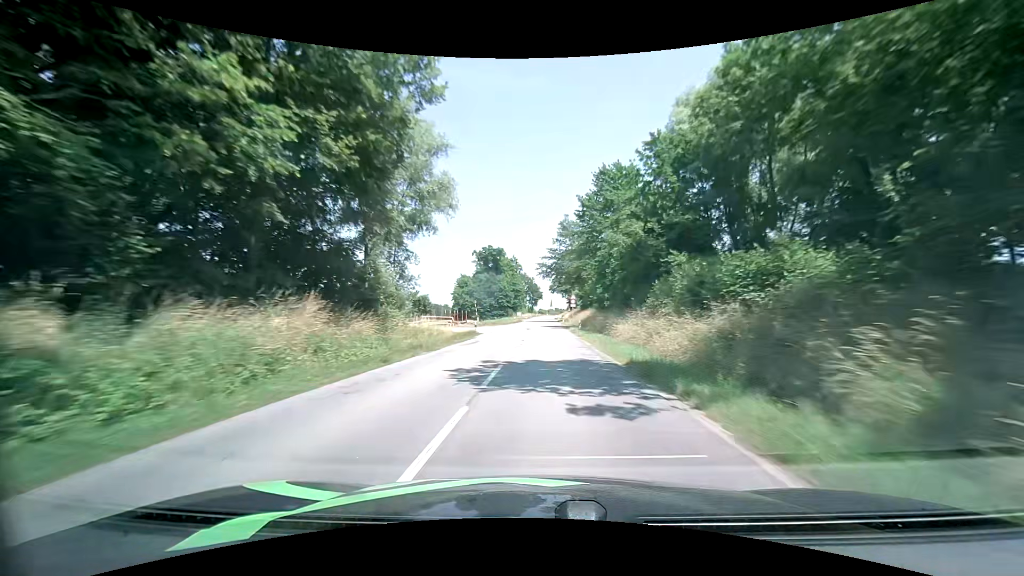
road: secondary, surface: asphalt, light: Day
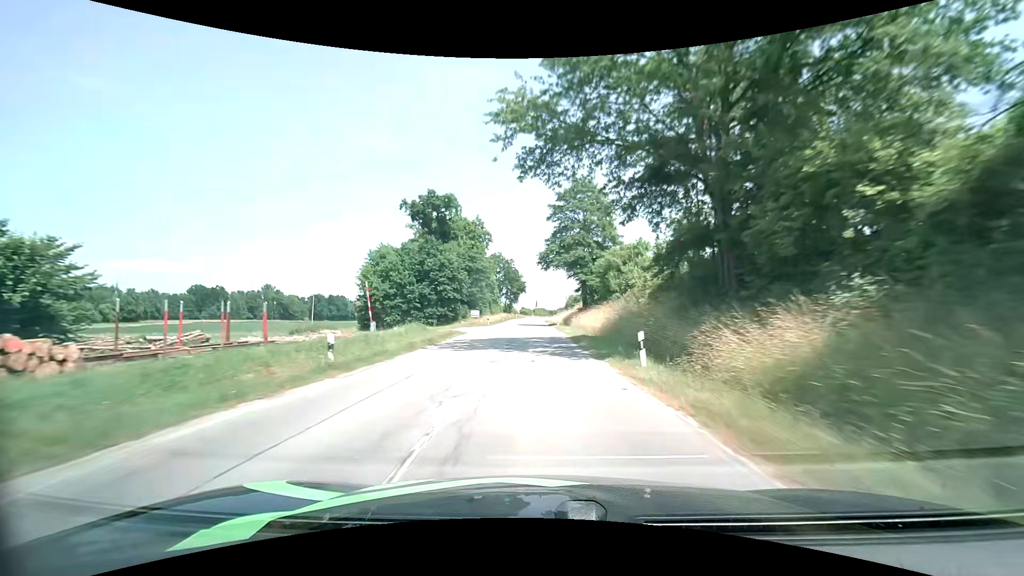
(+1.0, +67.8) m; +2°
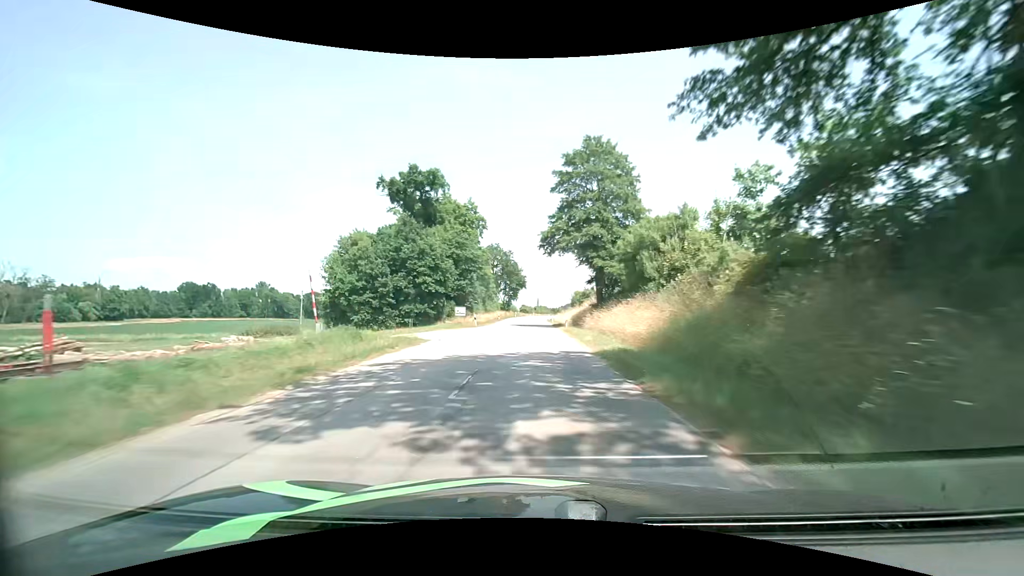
(0.0, +13.1) m; 0°
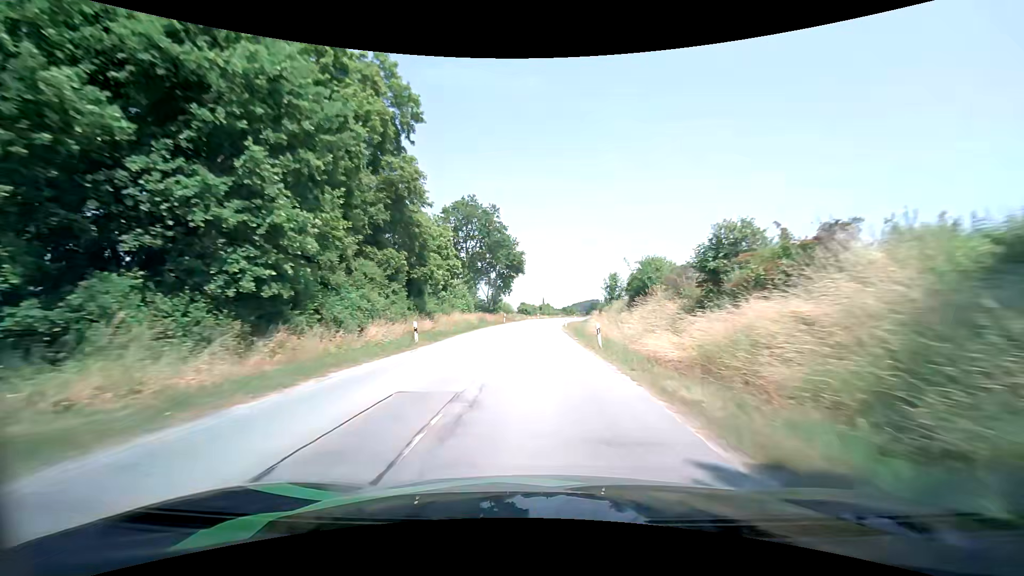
(-0.2, +50.8) m; 0°
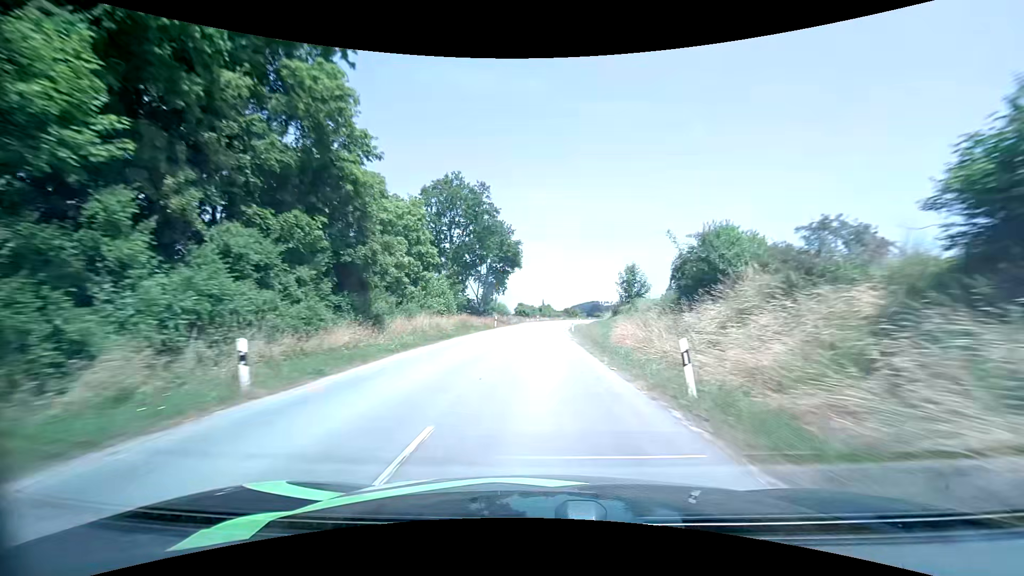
(0.0, +12.4) m; 0°
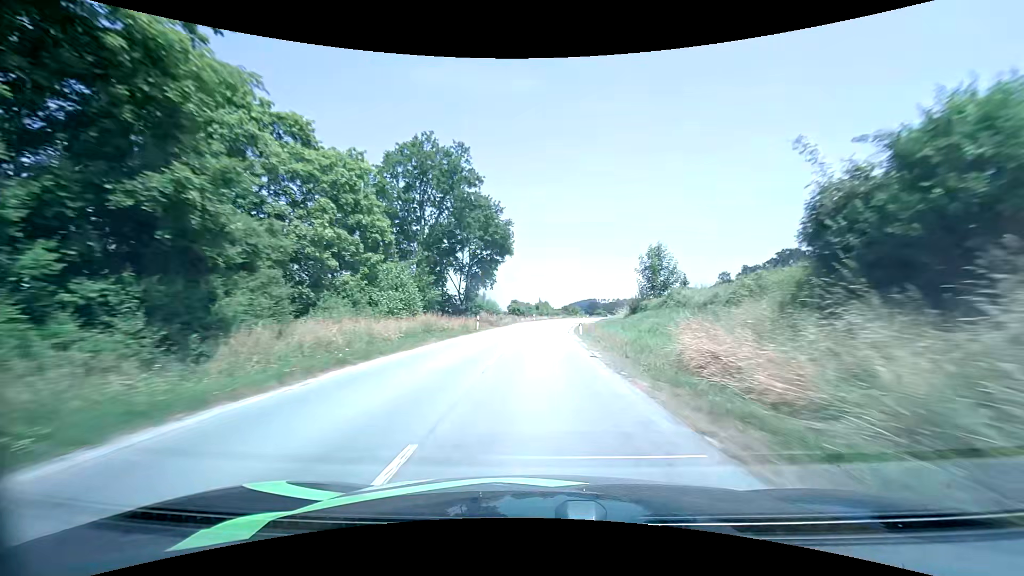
(0.0, +12.4) m; 0°
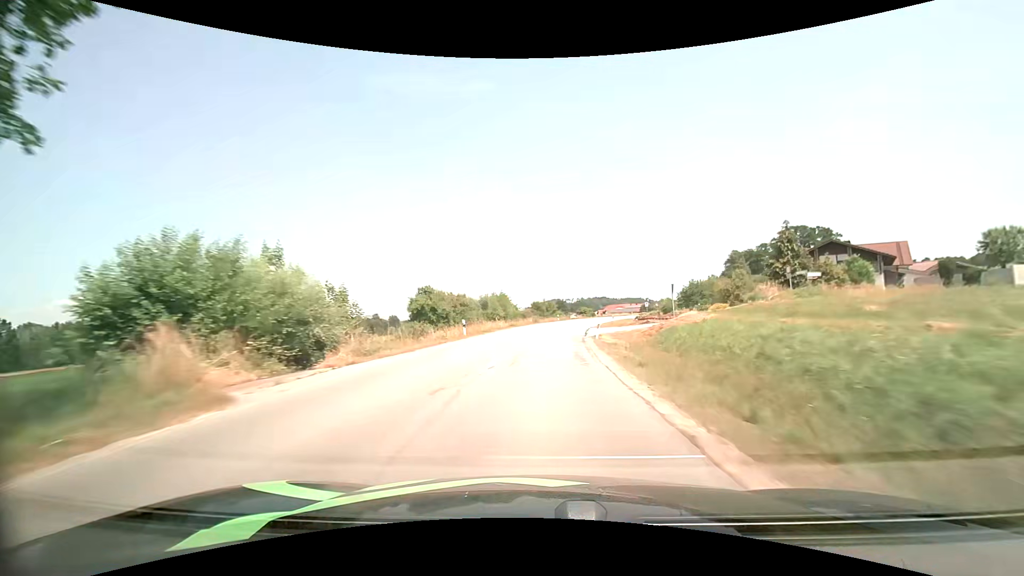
(+1.3, +48.8) m; +4°
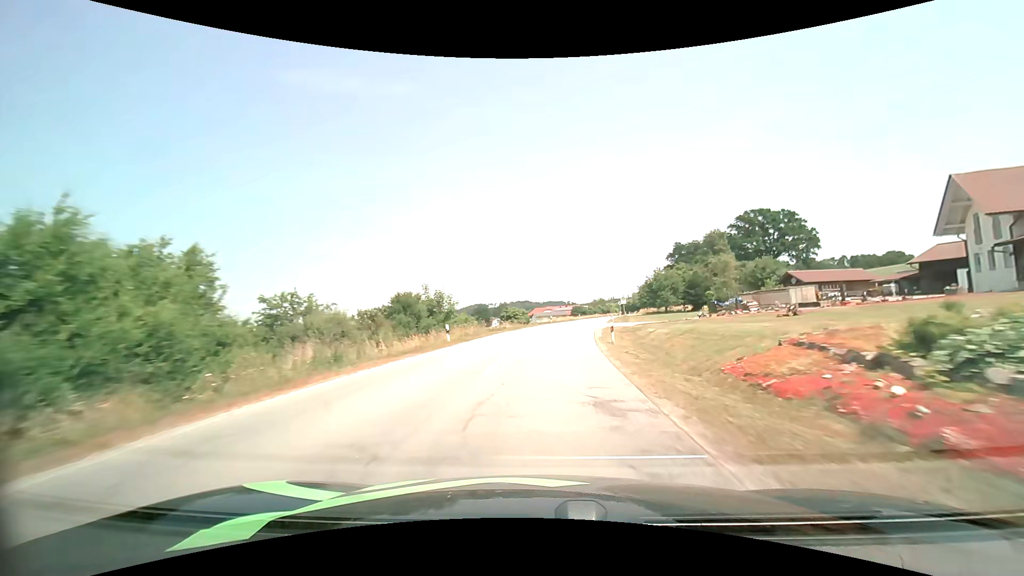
(+3.2, +47.5) m; +9°
(0, +10) (+1, +20) (+1, +30) (+2, +40) (+4, +50) (+5, +60) (+7, +70) (+9, +79) (+11, +89) (+13, +99) m
